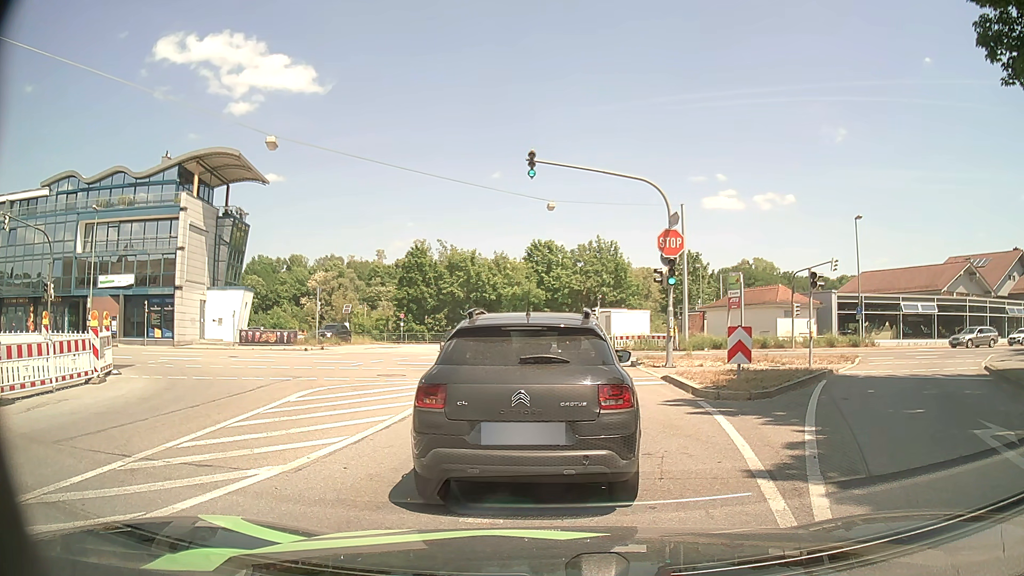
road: tertiary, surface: asphalt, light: Day
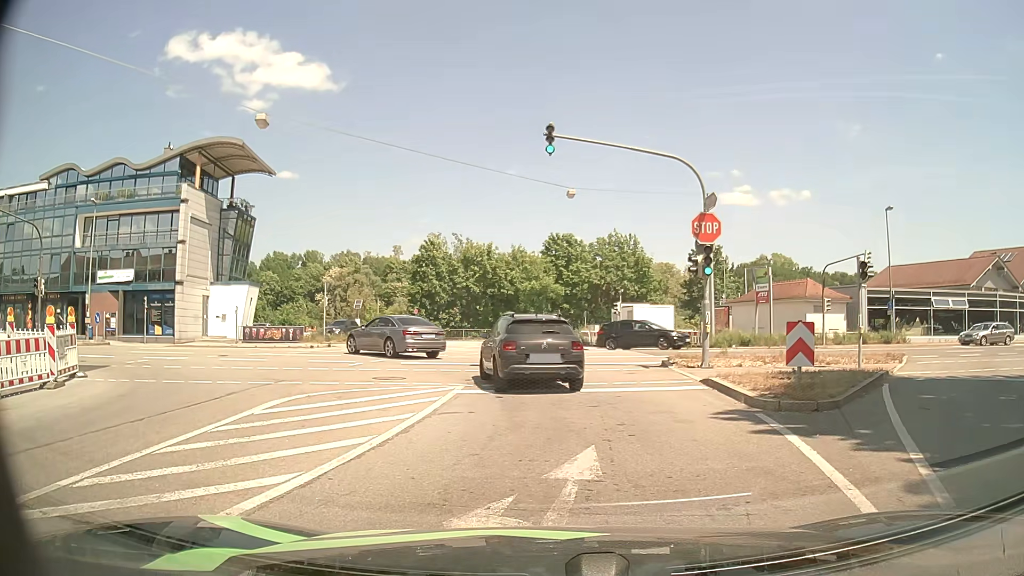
(-0.1, +2.5) m; -4°
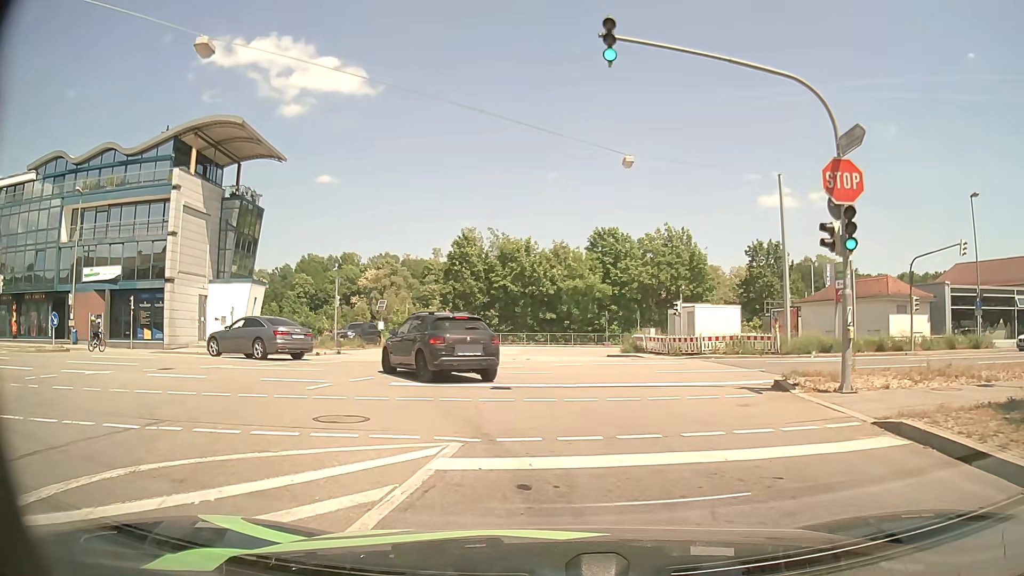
(-0.2, +6.9) m; -4°
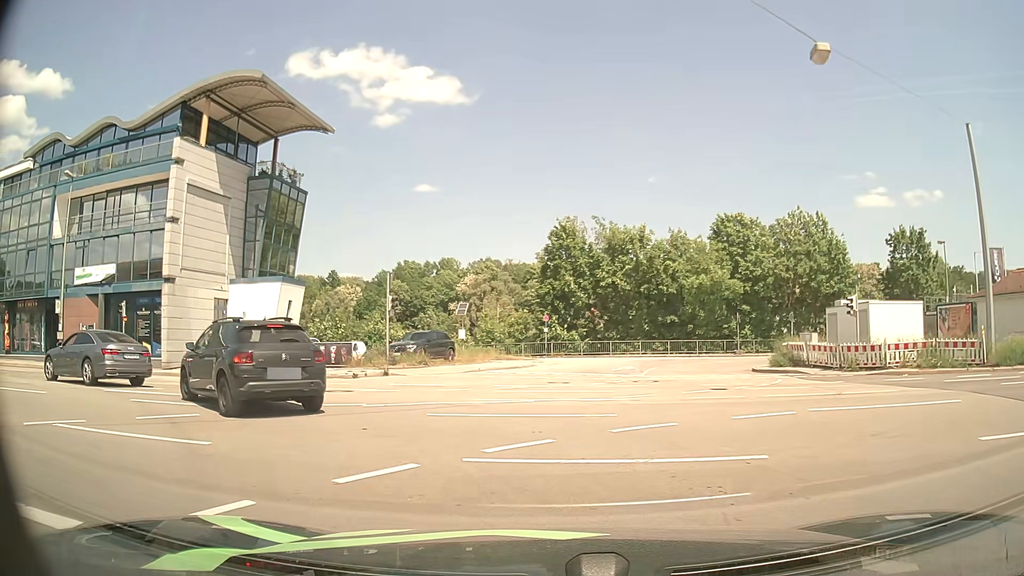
(-0.6, +10.8) m; -9°
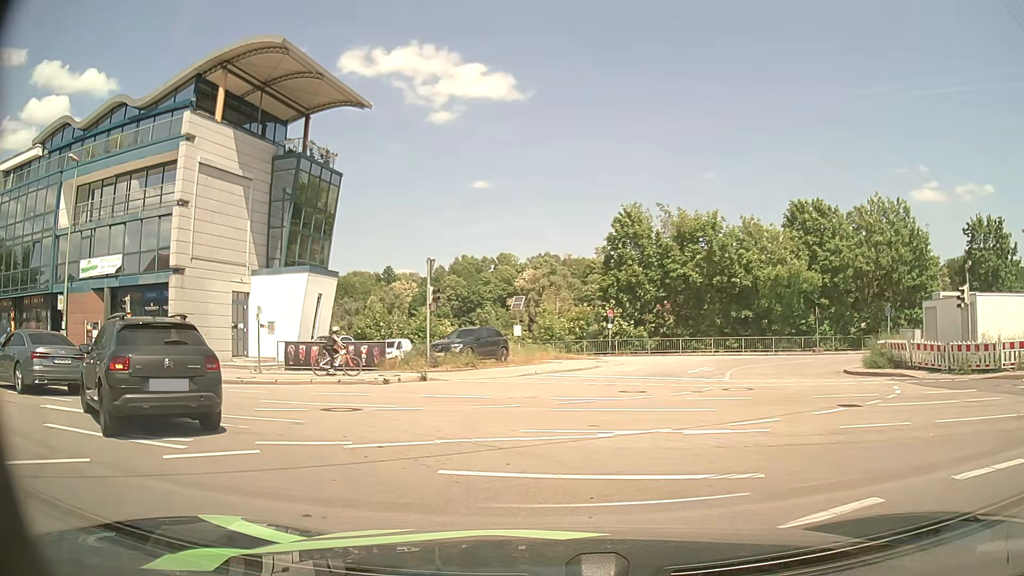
(-0.2, +4.3) m; -3°
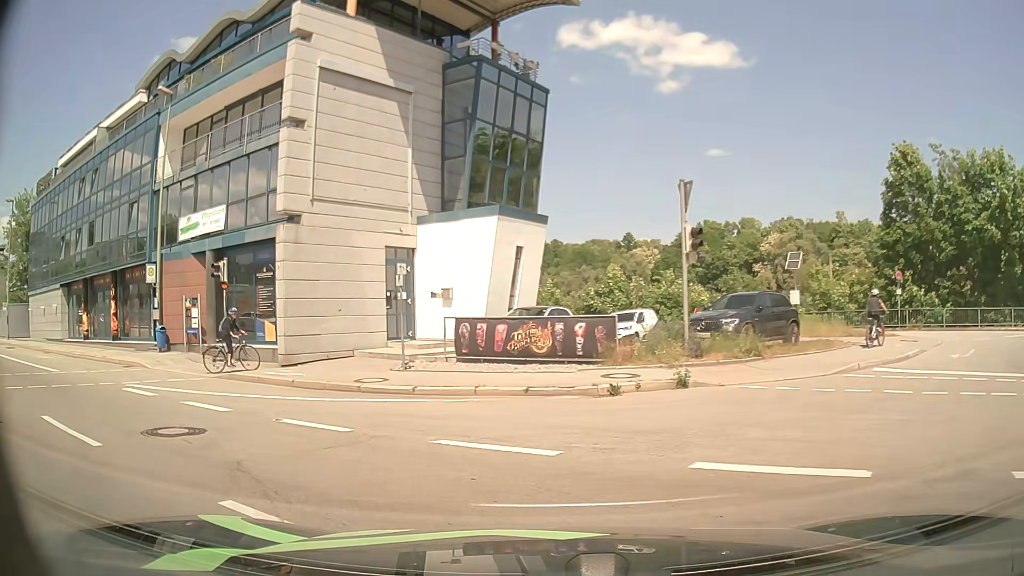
(-1.7, +9.9) m; -21°
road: primary
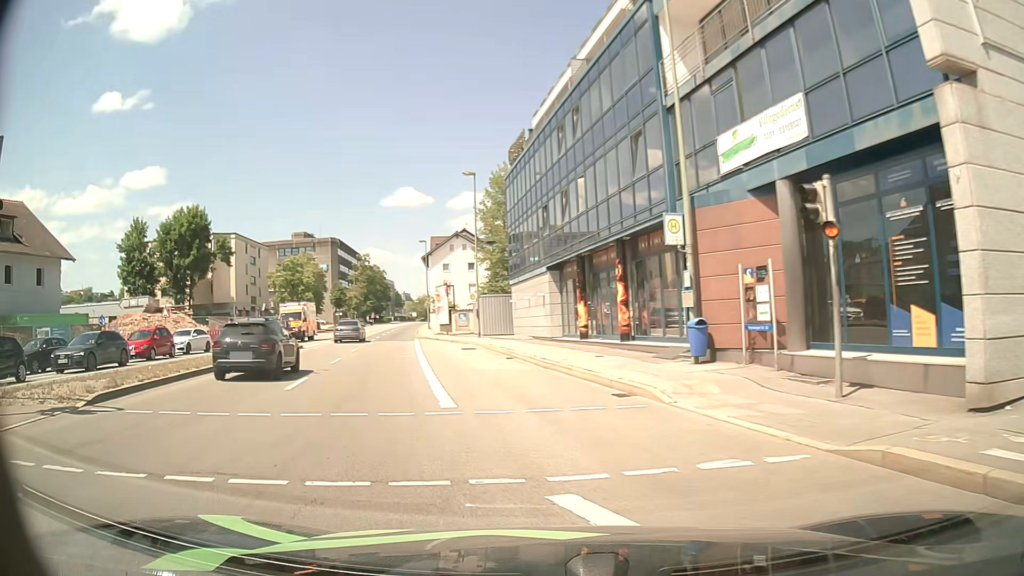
(-4.6, +10.2) m; -47°
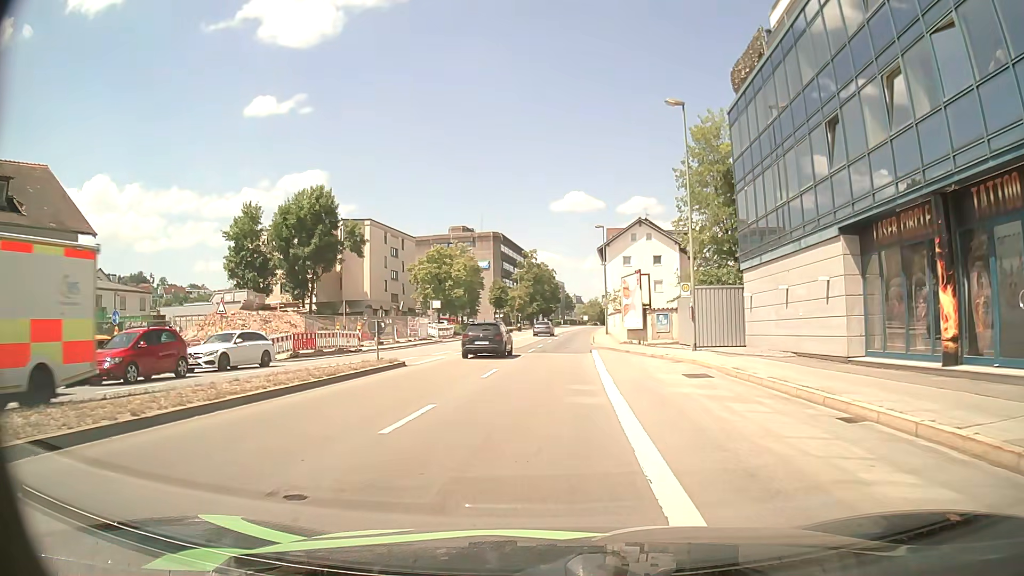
(-3.2, +14.6) m; -16°
